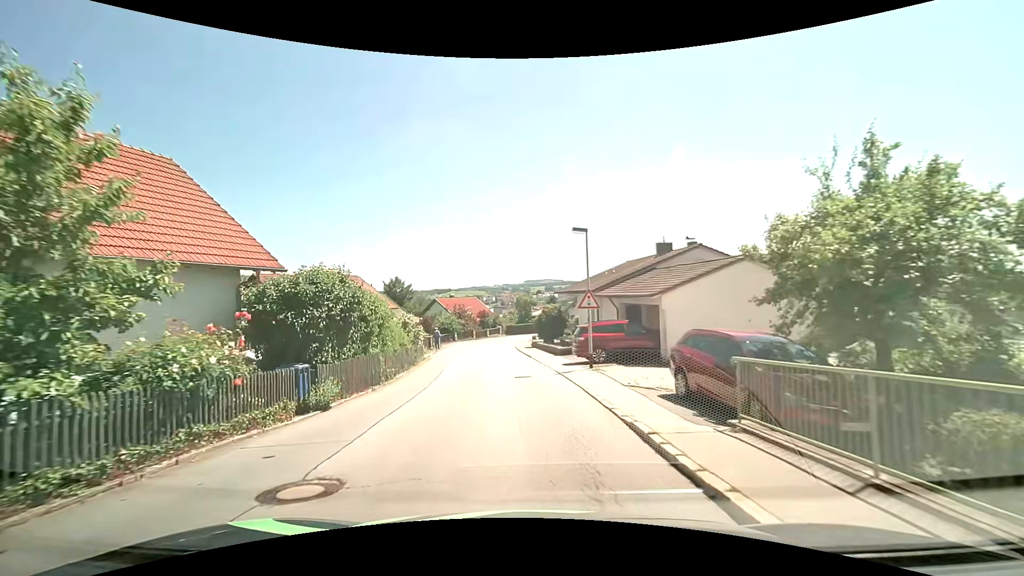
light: Day
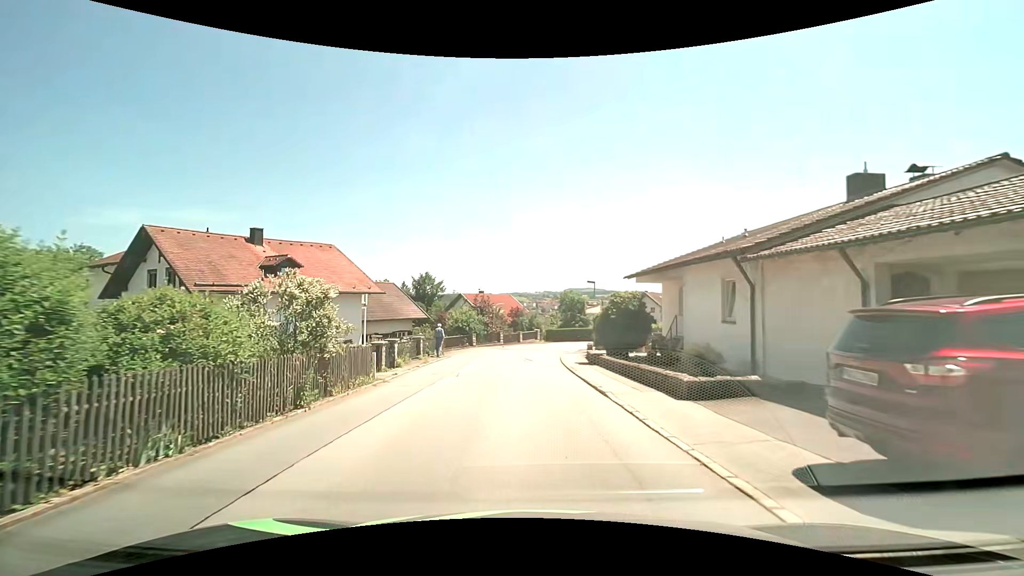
(-0.8, +16.3) m; -5°
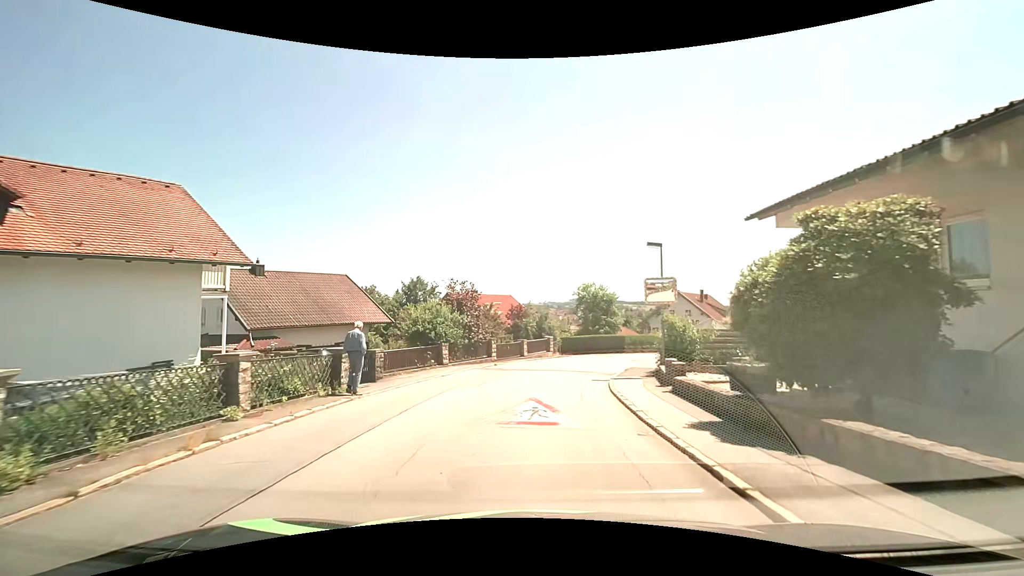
(-0.4, +15.8) m; -1°
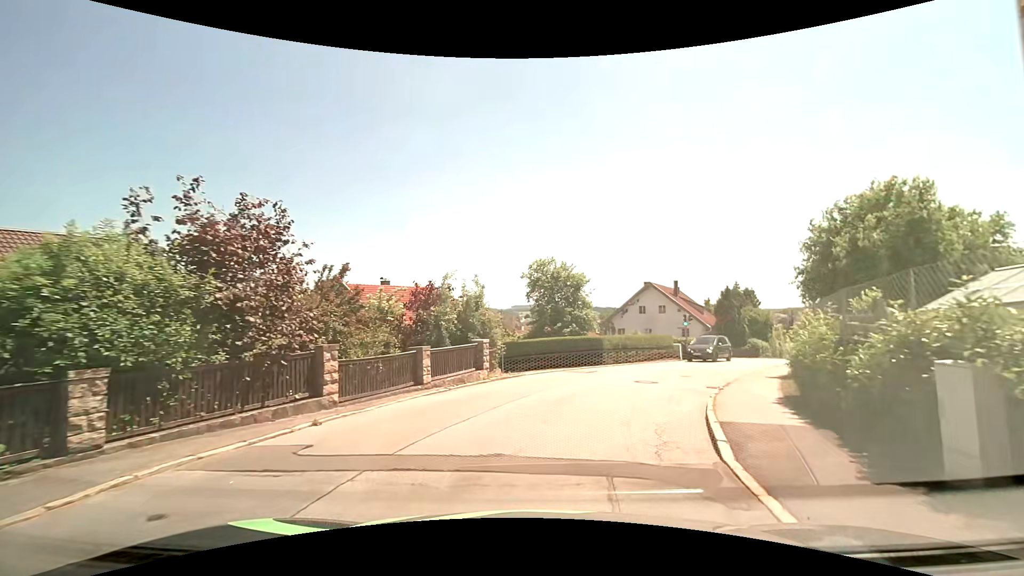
(+0.7, +15.7) m; +7°
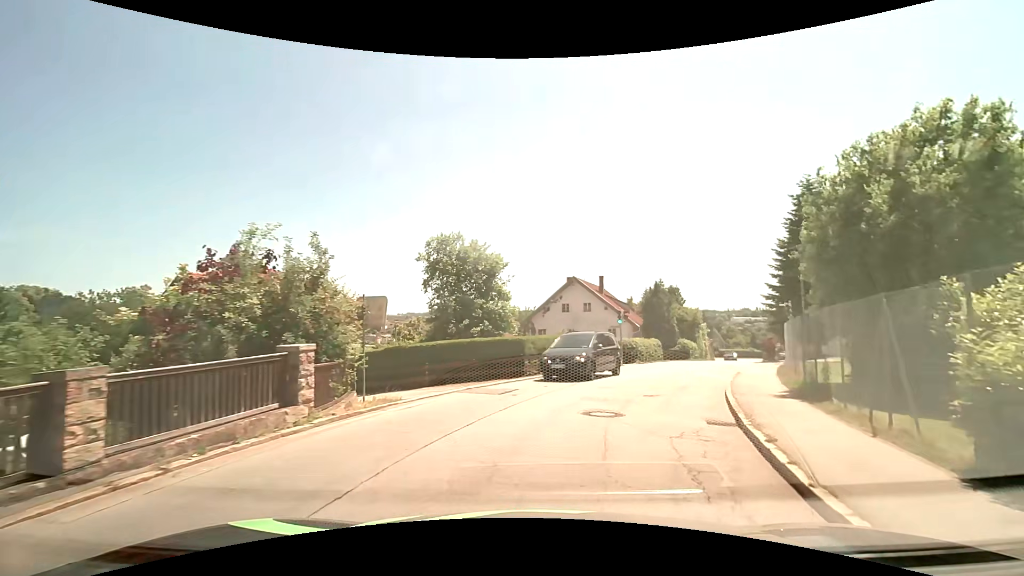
(+0.5, +7.5) m; +9°
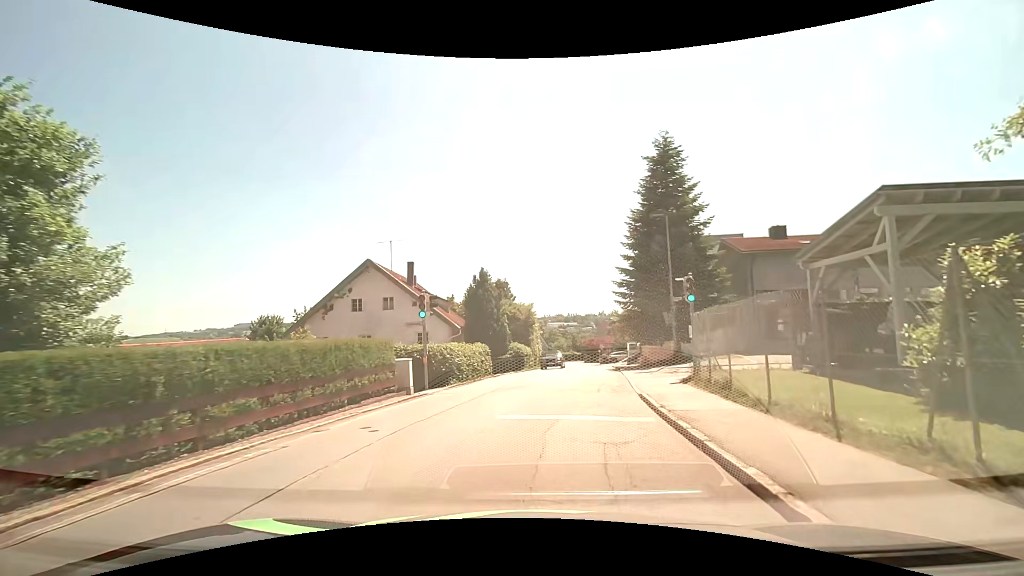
(+2.5, +13.5) m; +19°
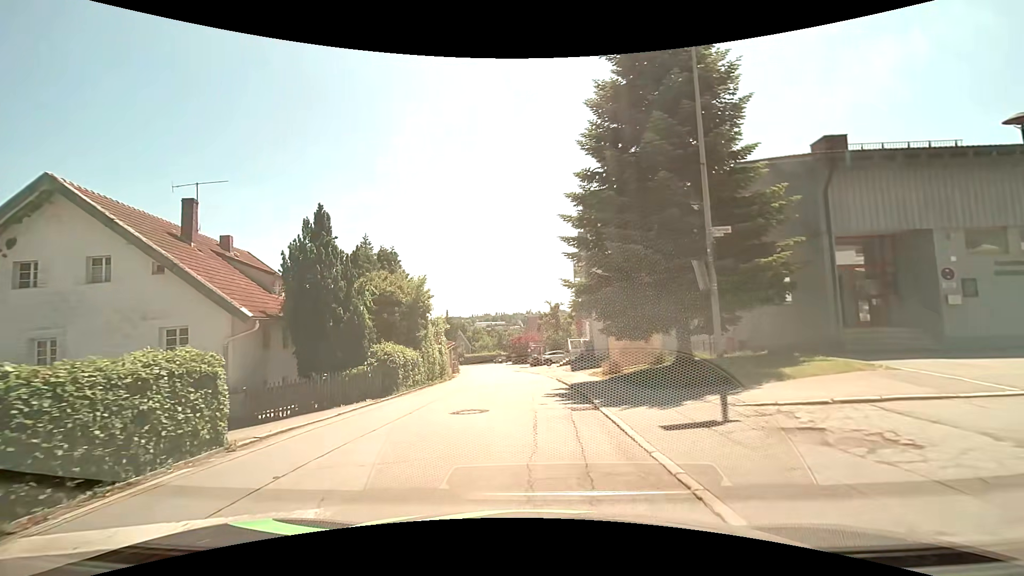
(+1.7, +16.2) m; +9°
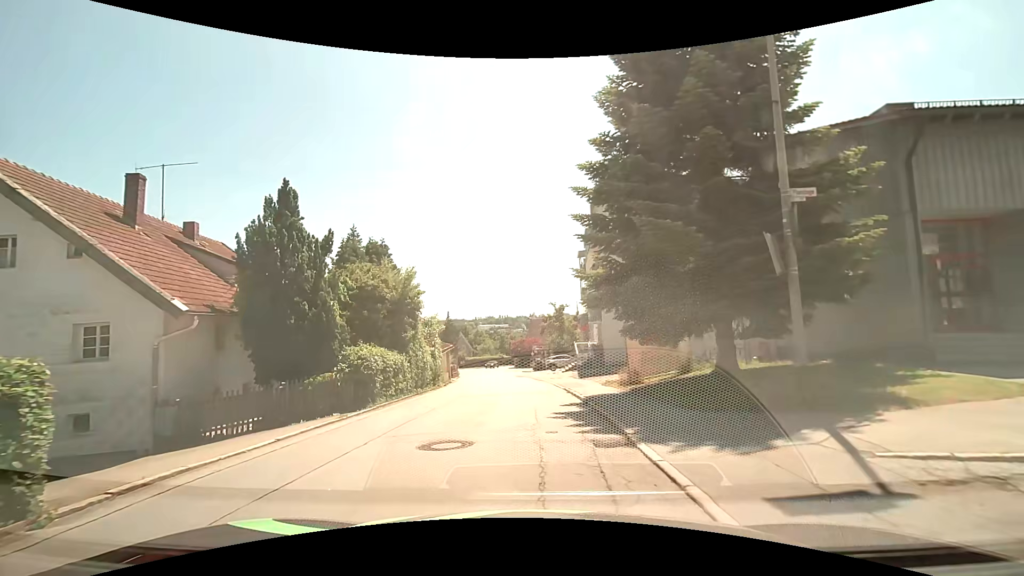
(0.0, +3.2) m; 0°
(0, +10) (-1, +20) (-1, +30) (-2, +40) (-3, +50) (-5, +60) (-6, +70) (-7, +80) (-8, +90) (-8, +100) m
